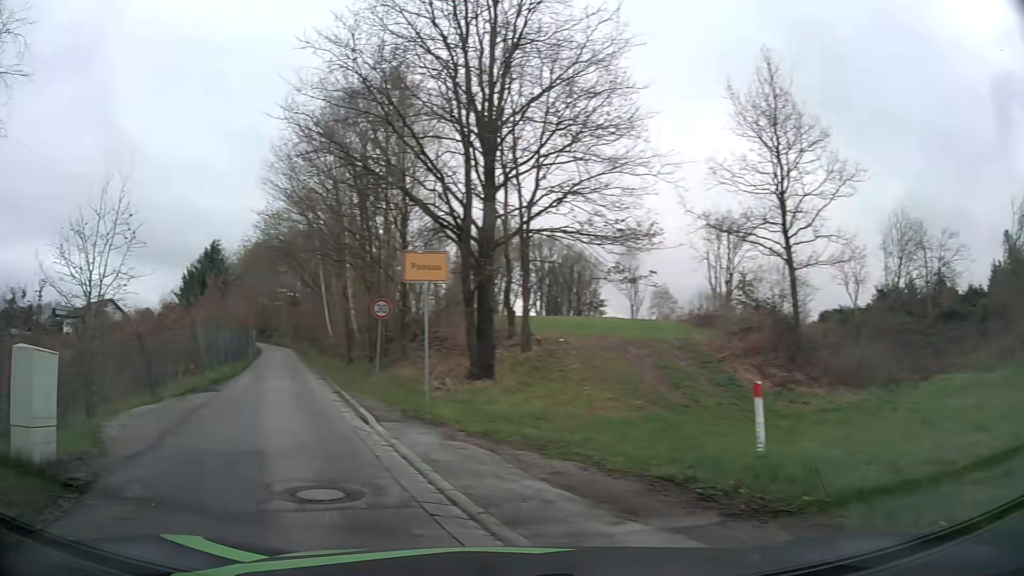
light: Day
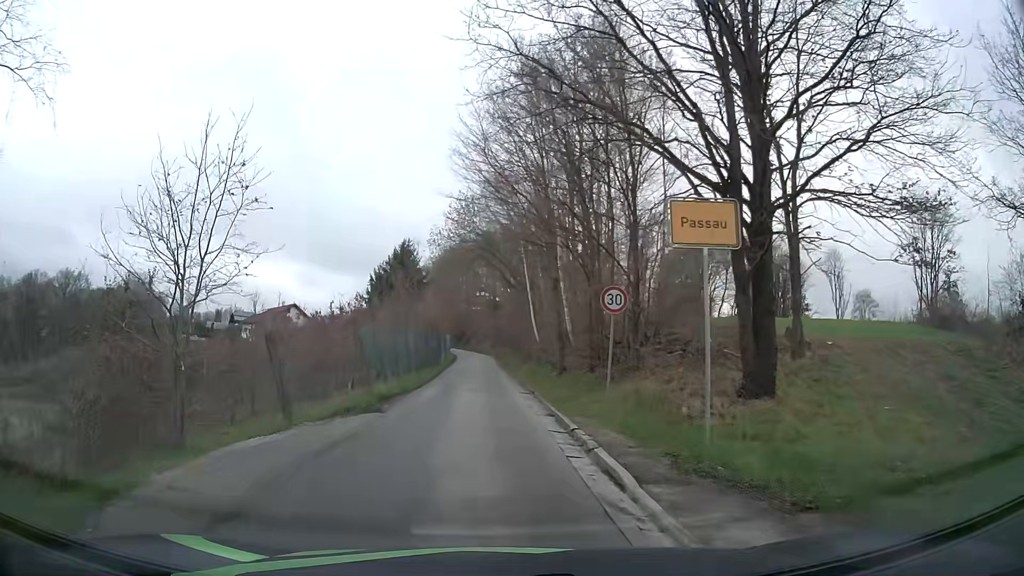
(-1.3, +5.5) m; -18°
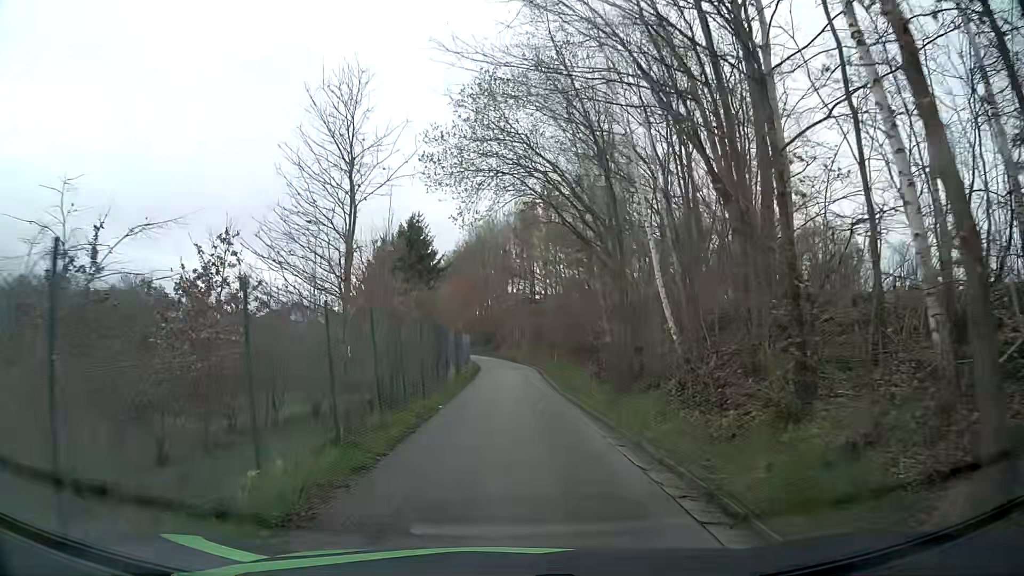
(-1.4, +20.0) m; -3°
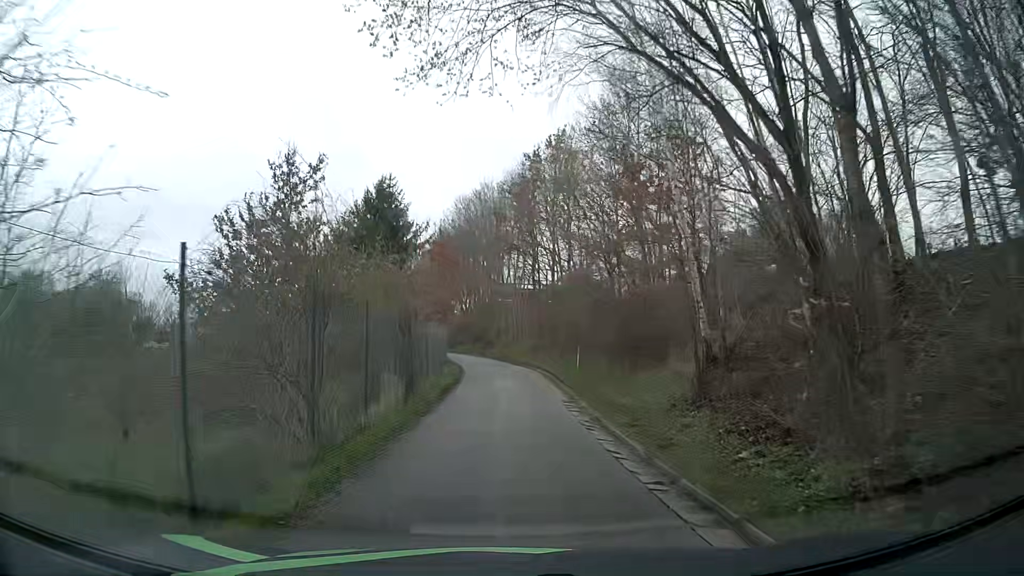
(0.0, +13.3) m; -1°
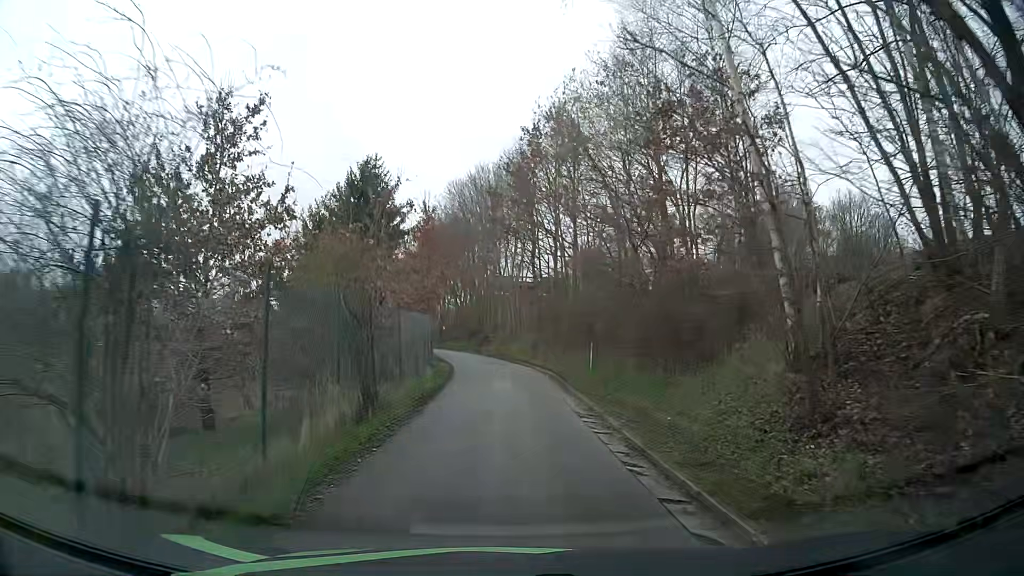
(+0.1, +4.4) m; +1°
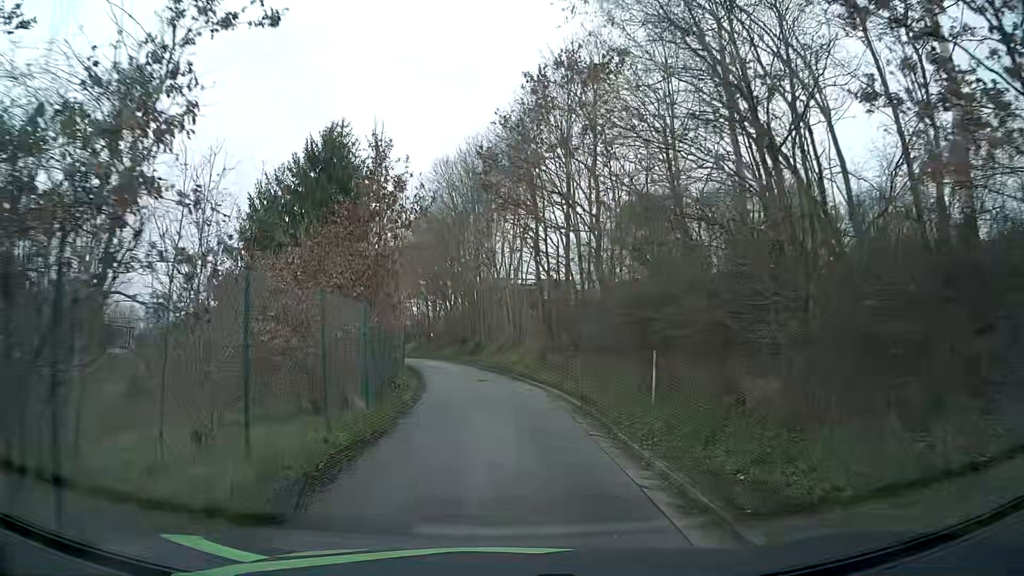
(+0.1, +8.8) m; +1°
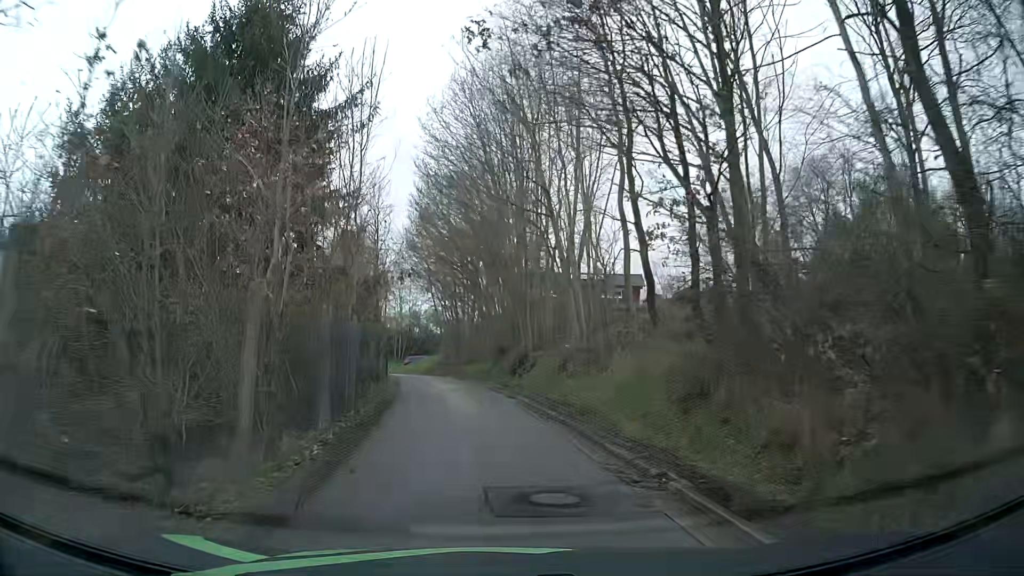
(-0.4, +16.8) m; -4°
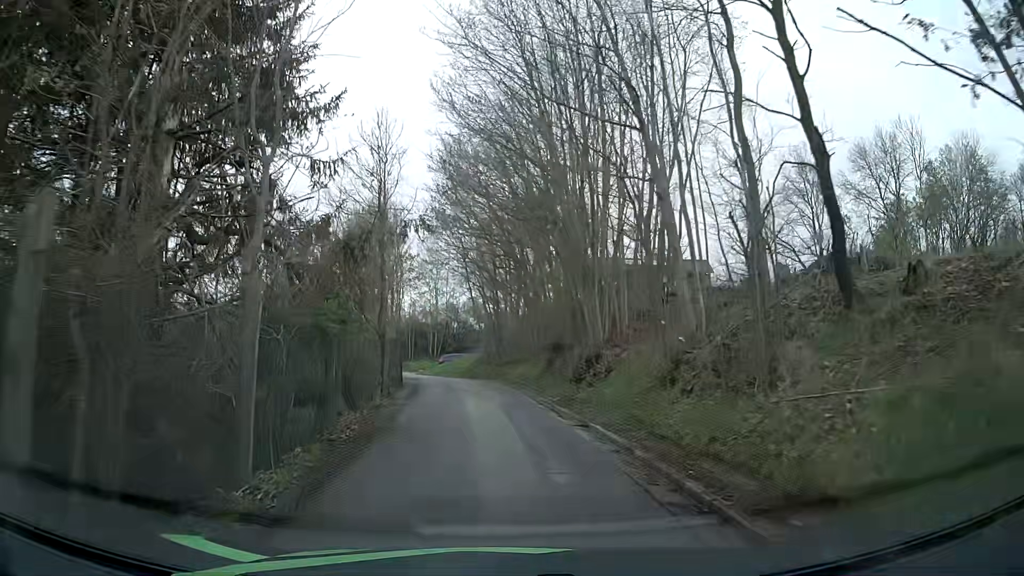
(-0.3, +8.2) m; -4°
(0, +10) (-1, +20) (-2, +30) (-4, +40) (-8, +49) (-11, +58) (-16, +67) (-20, +76) (-24, +86) (-28, +95) m
